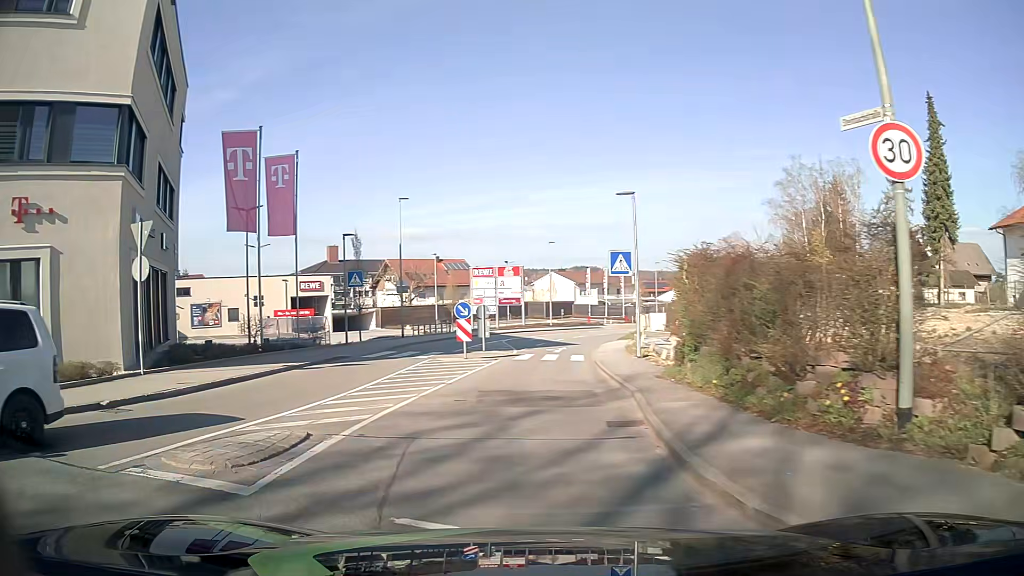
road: tertiary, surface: asphalt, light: Day
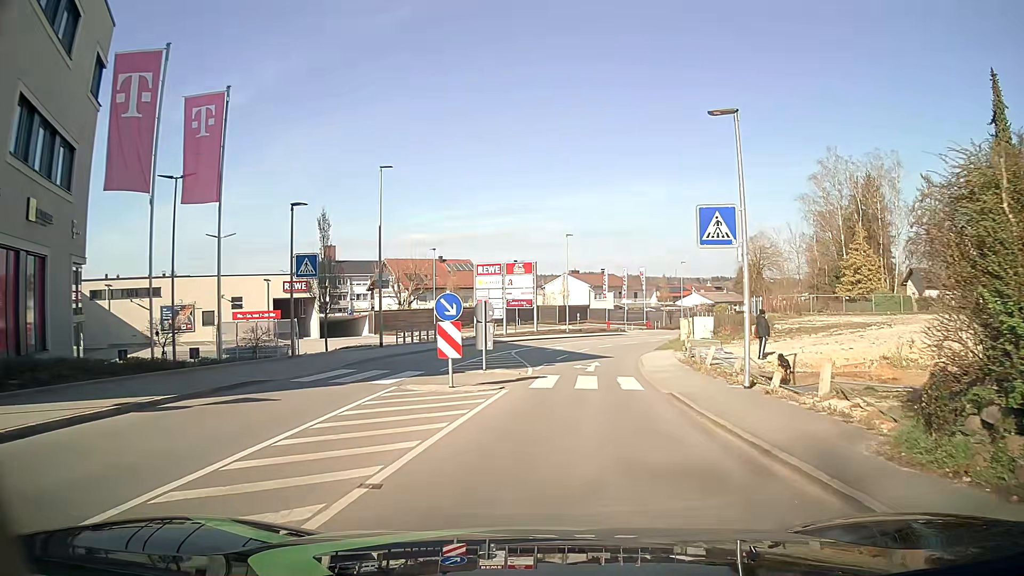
(-0.7, +9.5) m; -2°
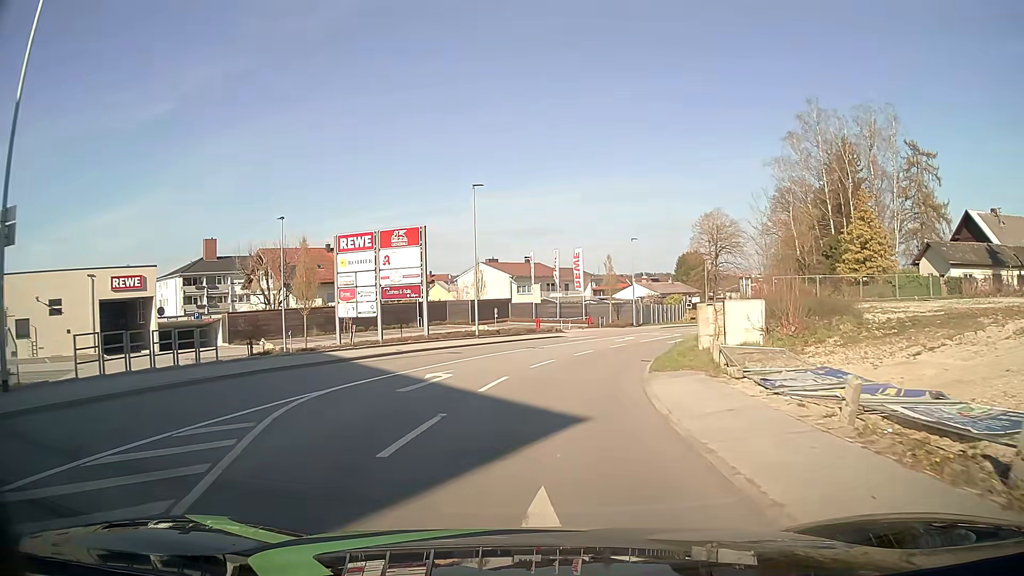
(+1.5, +20.0) m; +7°
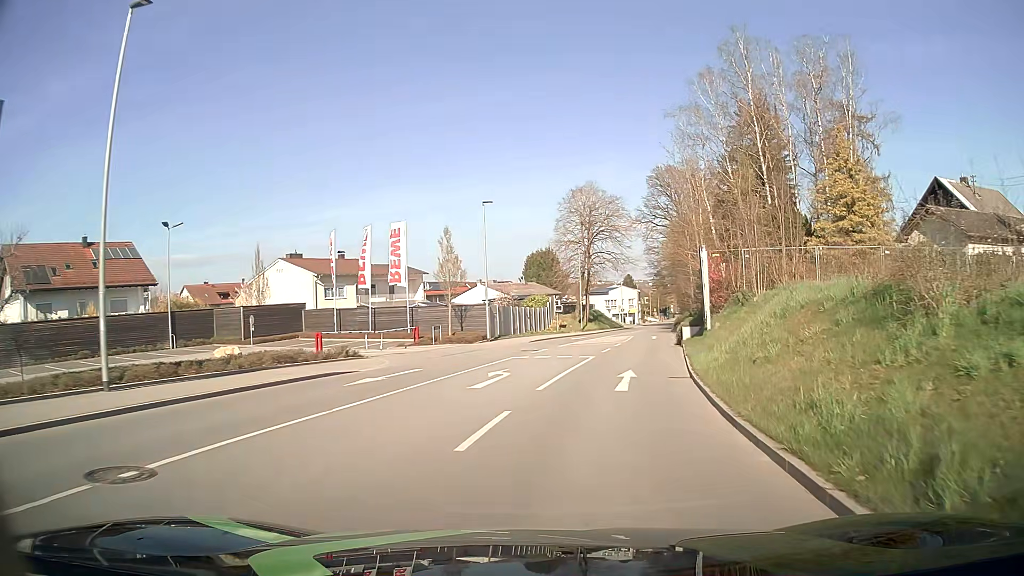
(+2.1, +23.2) m; +13°
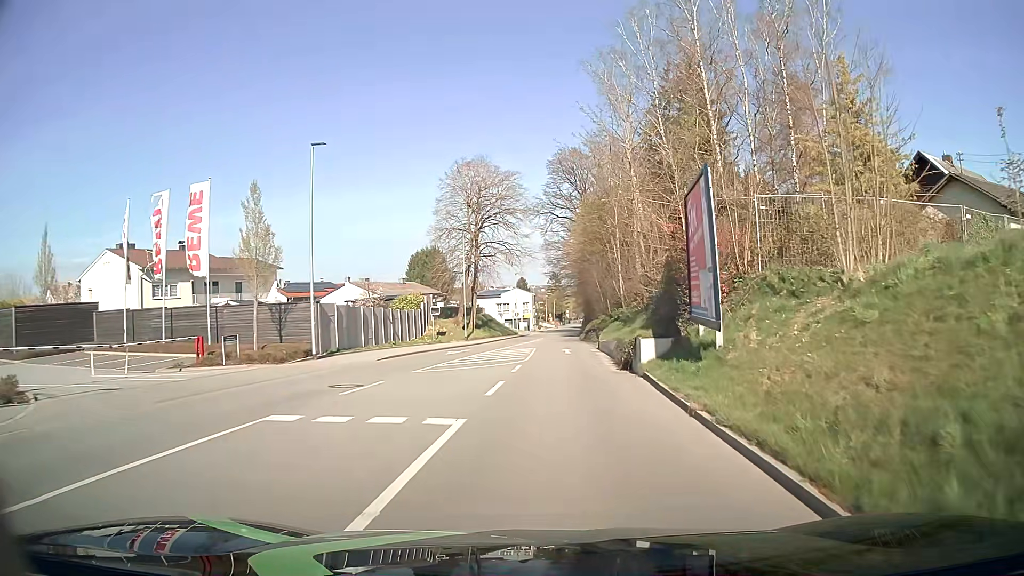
(+1.4, +14.1) m; +10°
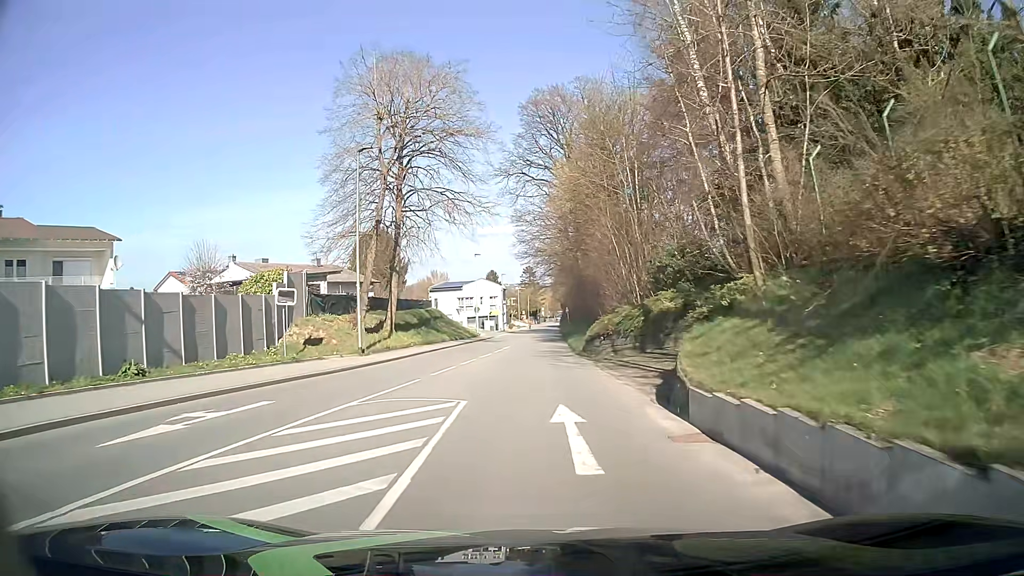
(+0.7, +23.5) m; +2°
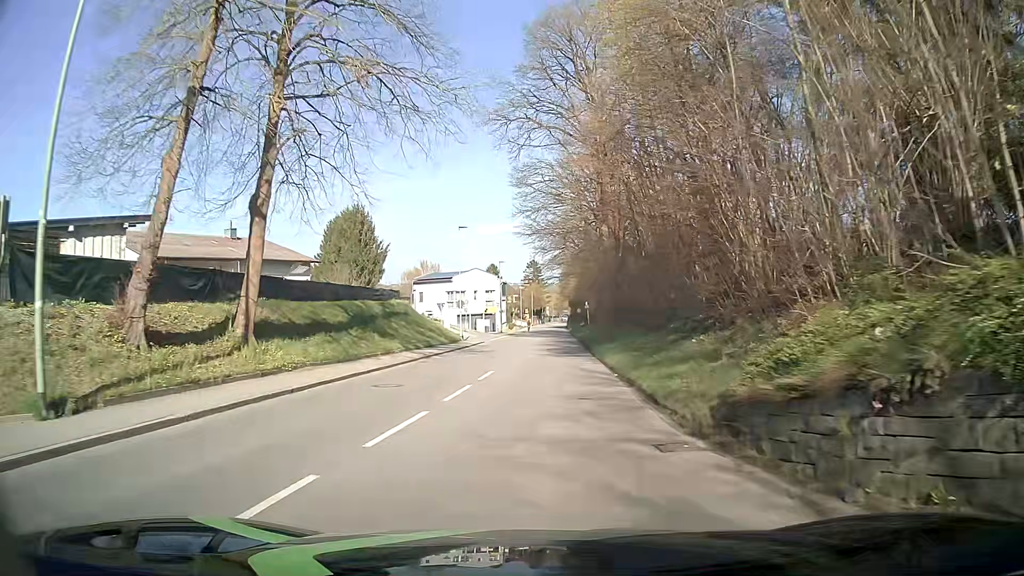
(-0.2, +18.7) m; -1°
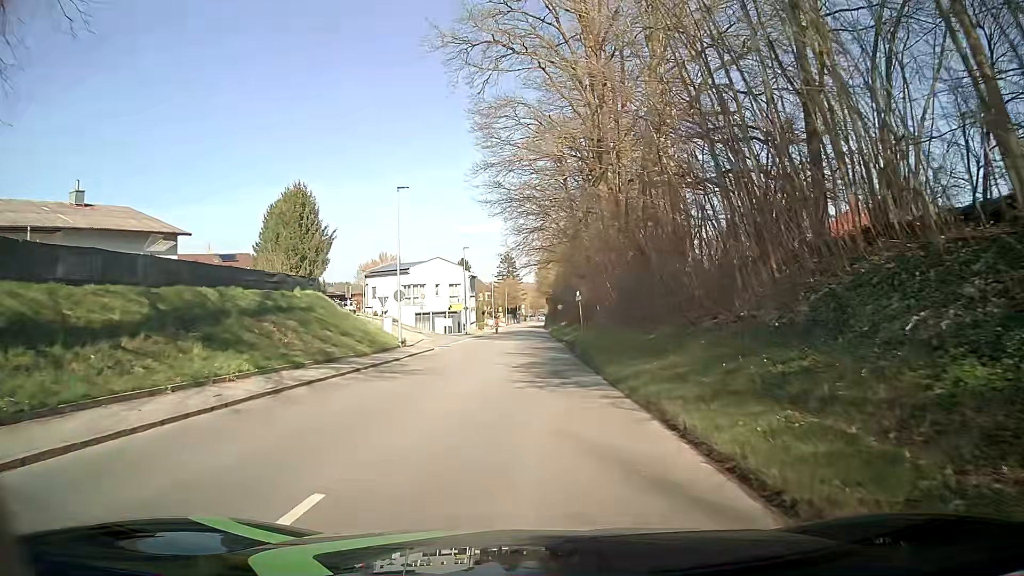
(+0.2, +14.0) m; +2°
(0, +10) (0, +20) (0, +30) (0, +40) (0, +50) (+1, +60) (+1, +70) (+1, +80) (+1, +90) (+1, +100) m
